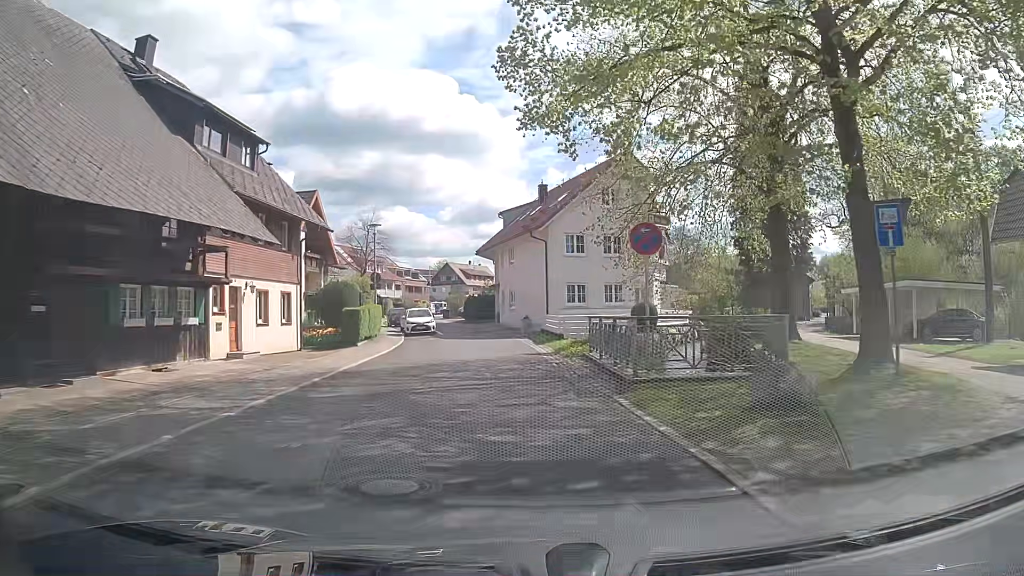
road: tertiary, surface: asphalt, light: Day
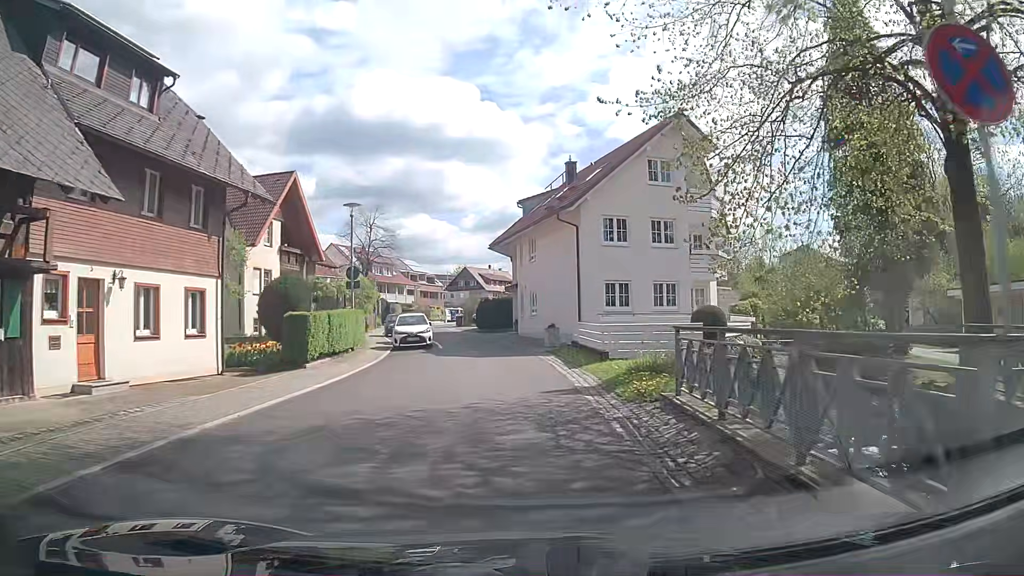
(0.0, +8.9) m; -2°
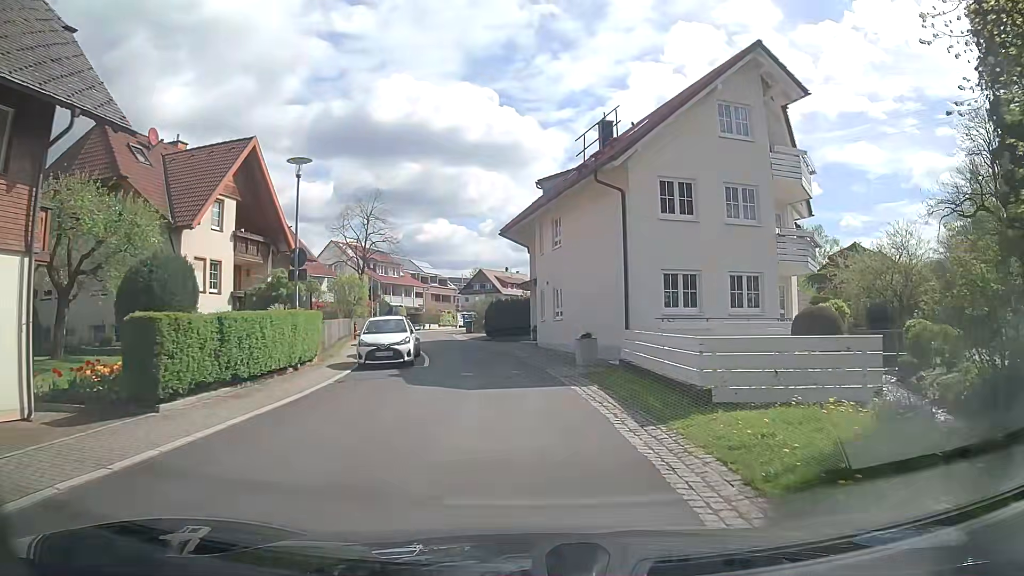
(0.0, +8.9) m; -1°
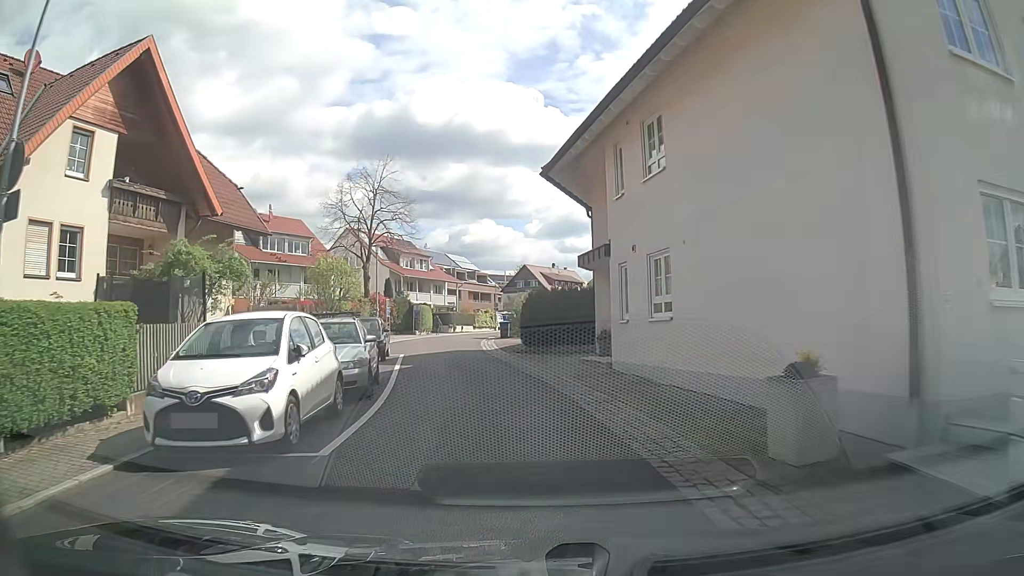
(-0.4, +13.2) m; -5°
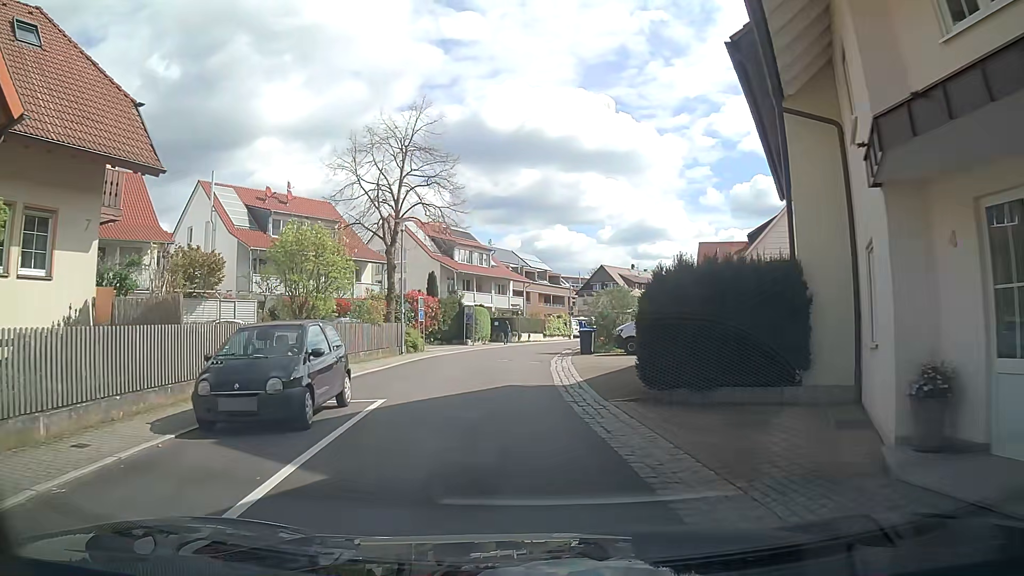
(-0.5, +13.2) m; -5°
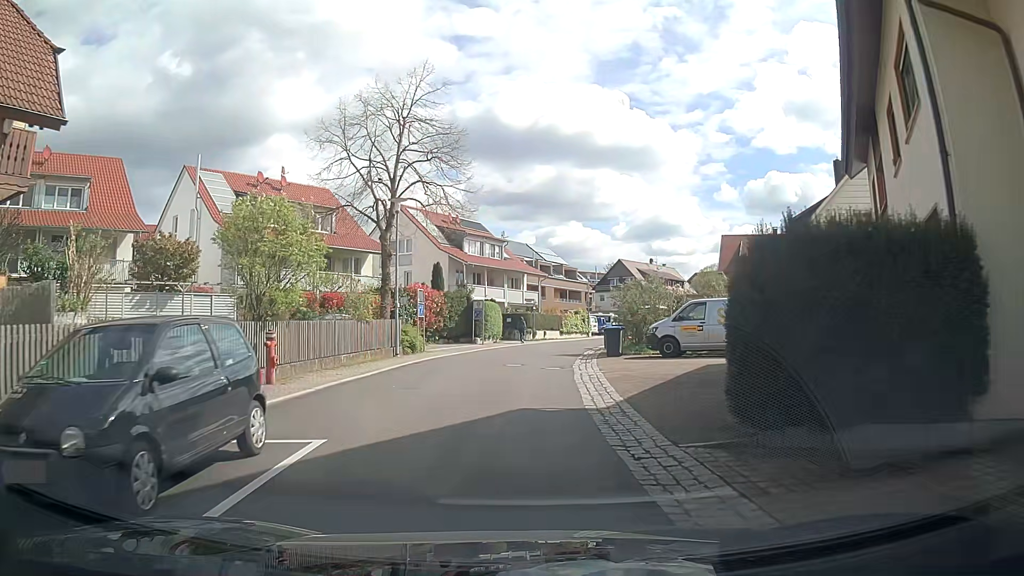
(-0.1, +4.4) m; -2°
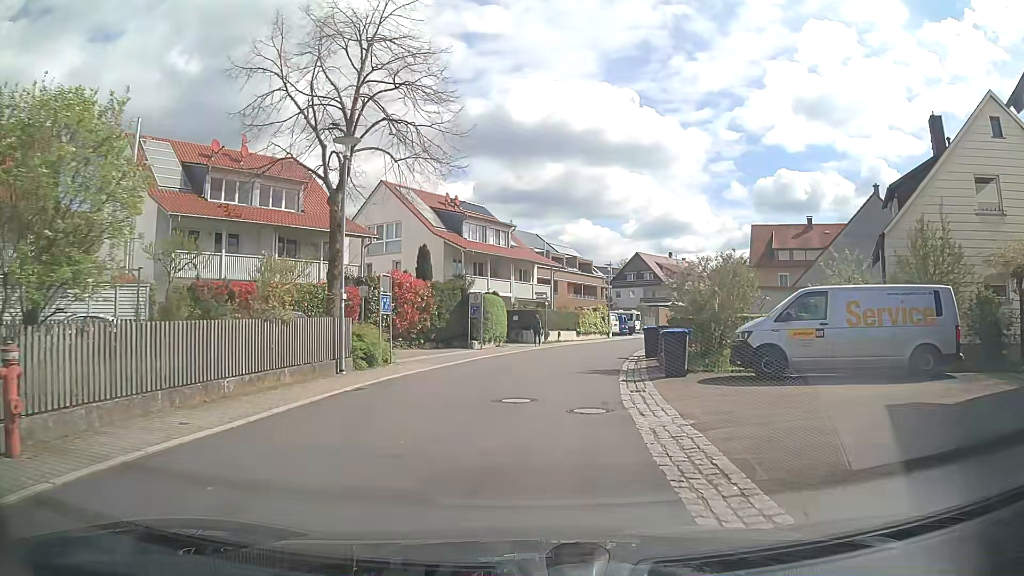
(0.0, +8.8) m; -1°
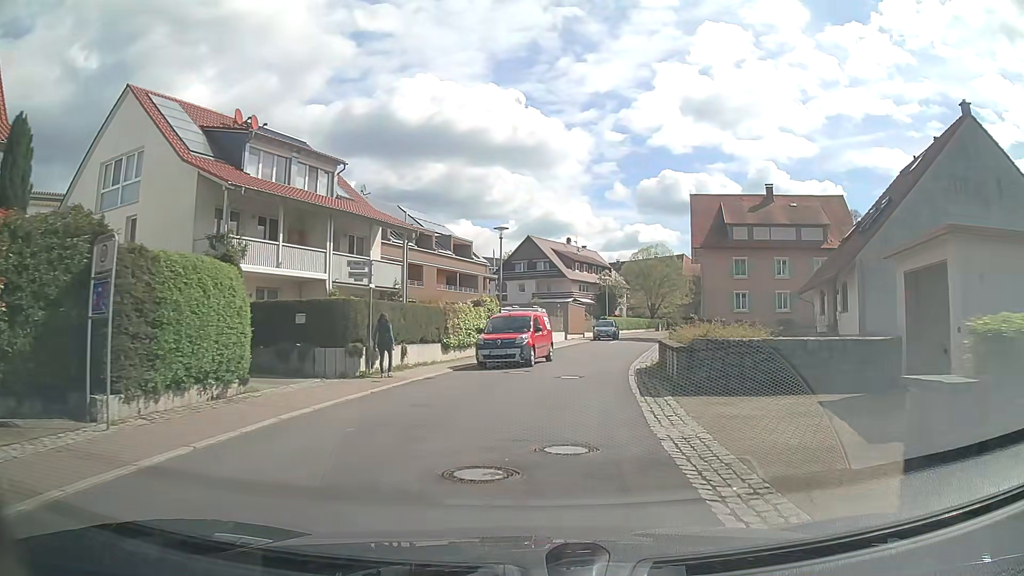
(+1.8, +22.1) m; +11°
(0, +10) (+2, +20) (+3, +30) (+5, +40) (+8, +49) (+10, +59) (+12, +69) (+15, +78) (+19, +87) (+24, +96) m
